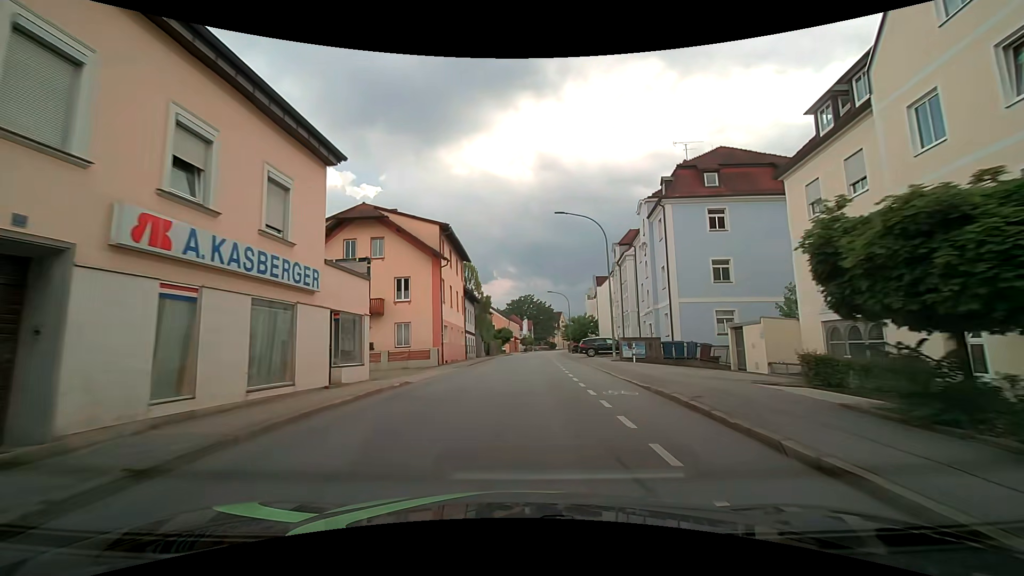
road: tertiary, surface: asphalt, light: Day
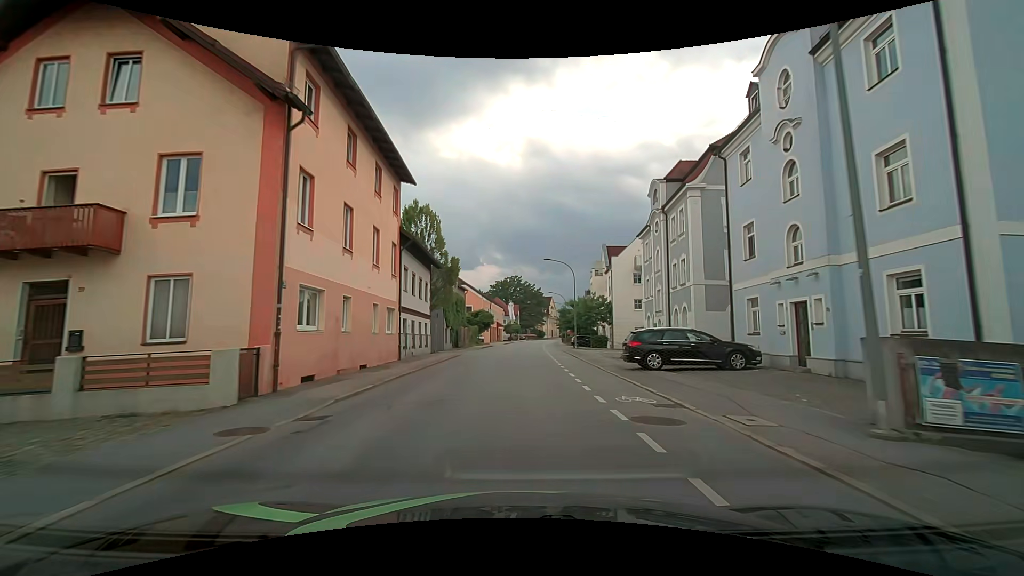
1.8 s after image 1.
(+0.1, +21.6) m; +1°
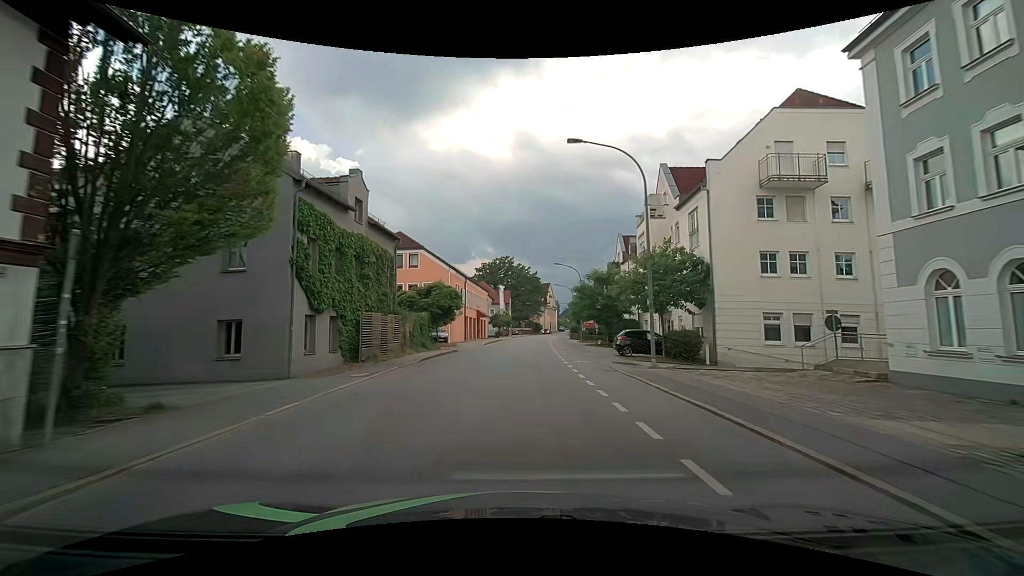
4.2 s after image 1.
(+0.3, +29.8) m; +1°
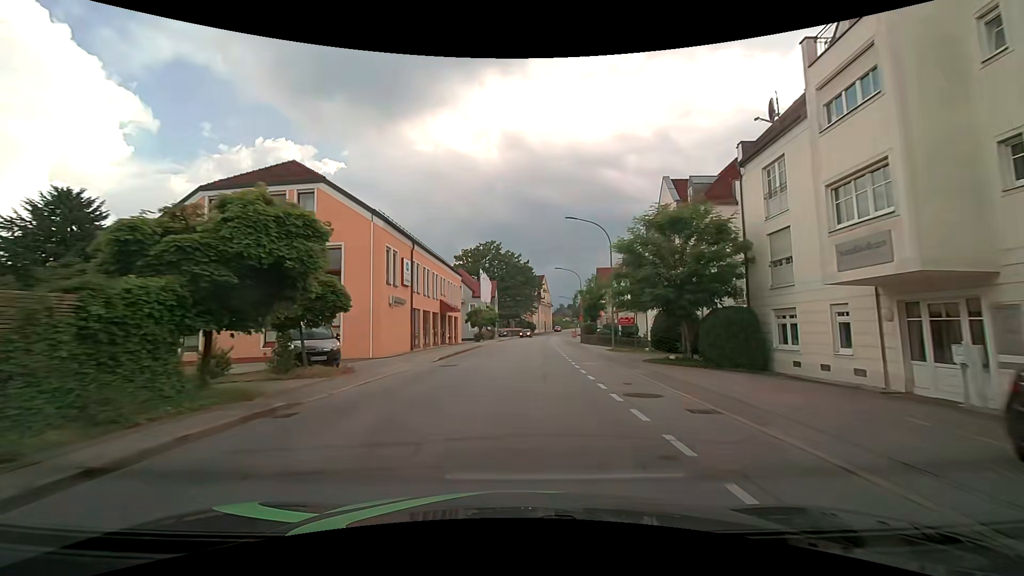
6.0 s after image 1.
(+0.1, +23.0) m; +1°
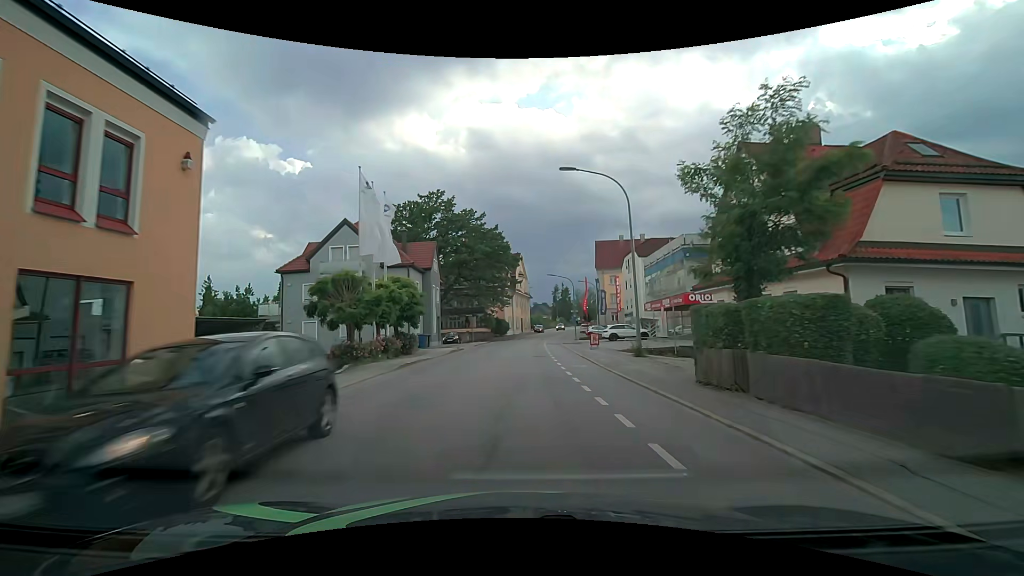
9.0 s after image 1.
(+1.0, +39.2) m; +3°
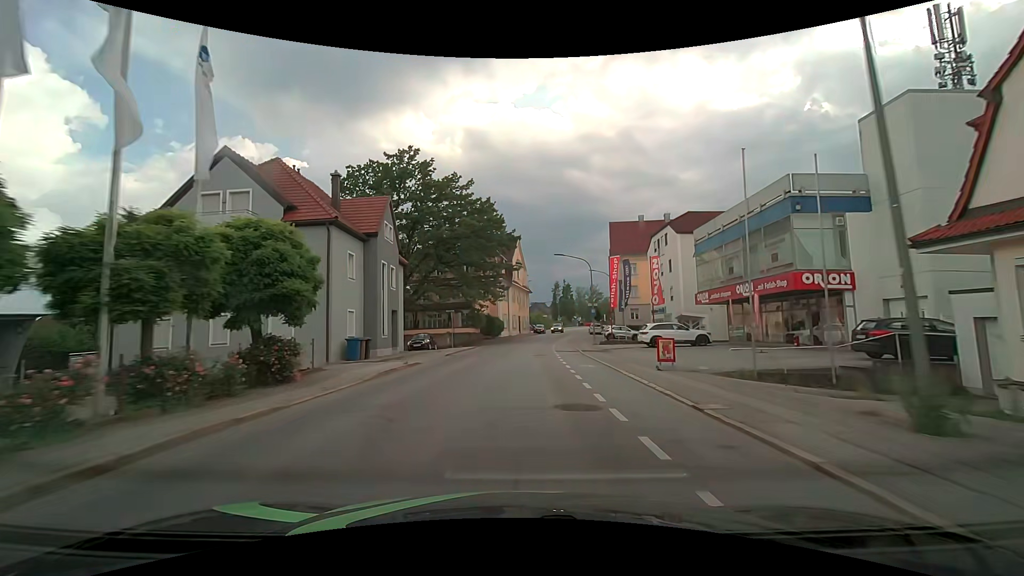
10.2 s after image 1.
(0.0, +15.9) m; 0°
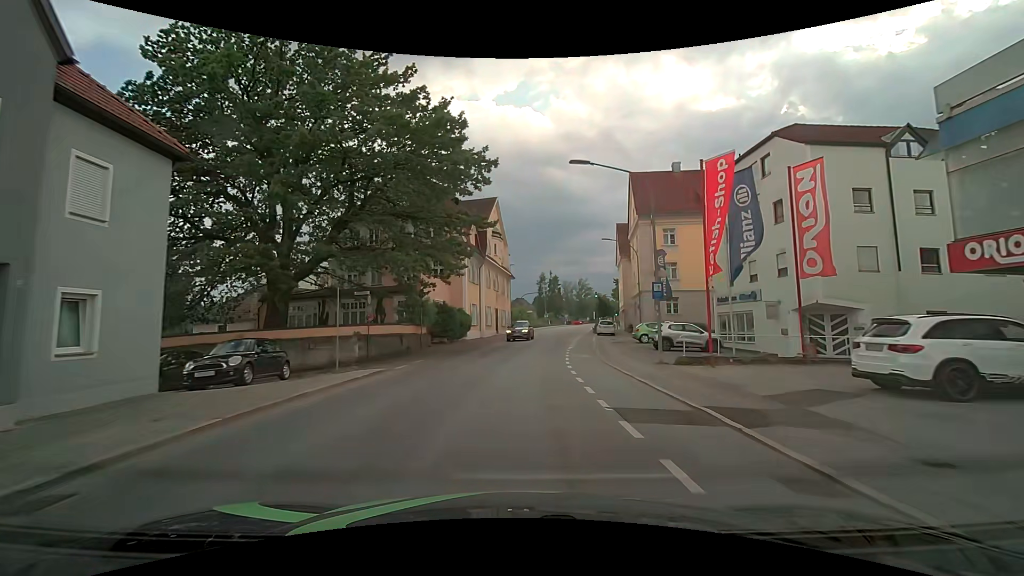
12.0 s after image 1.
(+0.4, +23.2) m; +2°
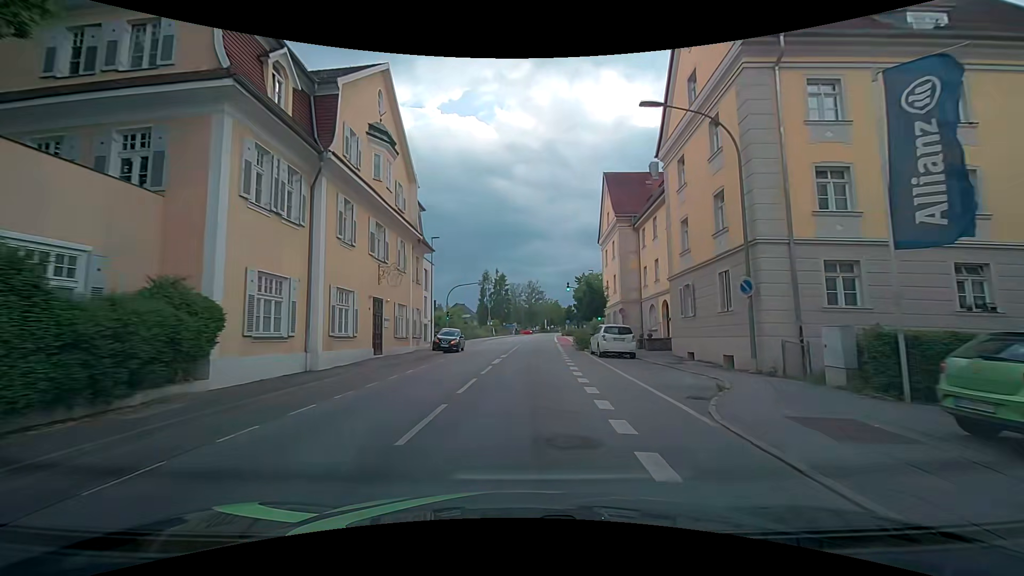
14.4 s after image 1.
(+1.5, +28.8) m; +5°
(0, +10) (+1, +20) (+2, +30) (+3, +40) (+3, +50) (+4, +60) (+5, +70) (+6, +80) (+7, +90) (+8, +100) m
